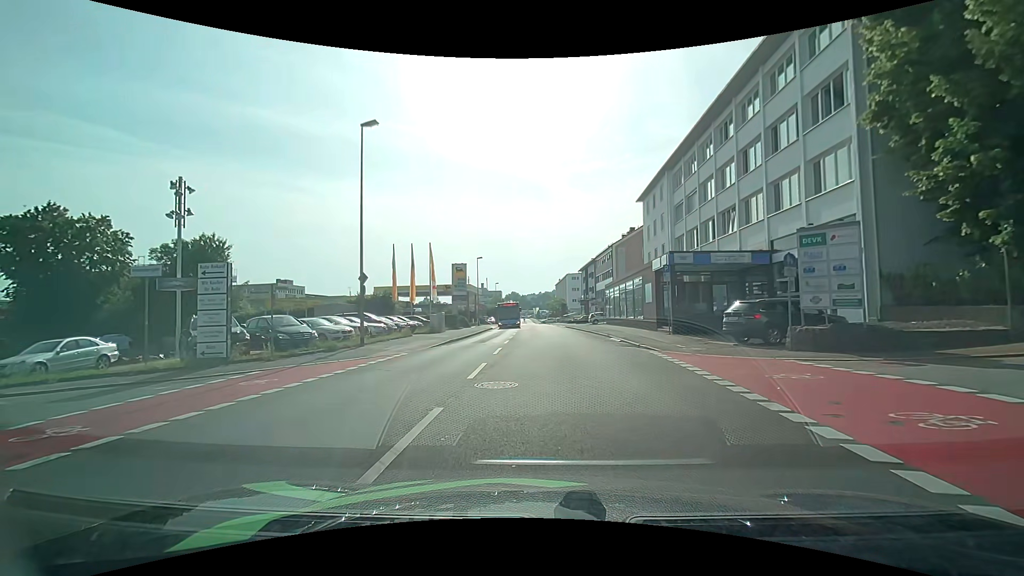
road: tertiary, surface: asphalt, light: Day
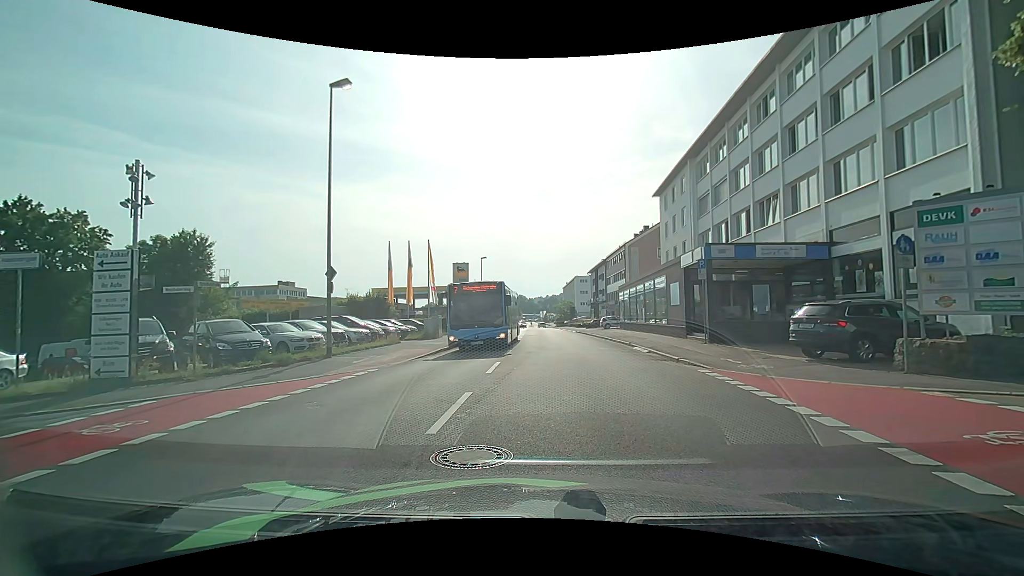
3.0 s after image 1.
(0.0, +3.9) m; 0°
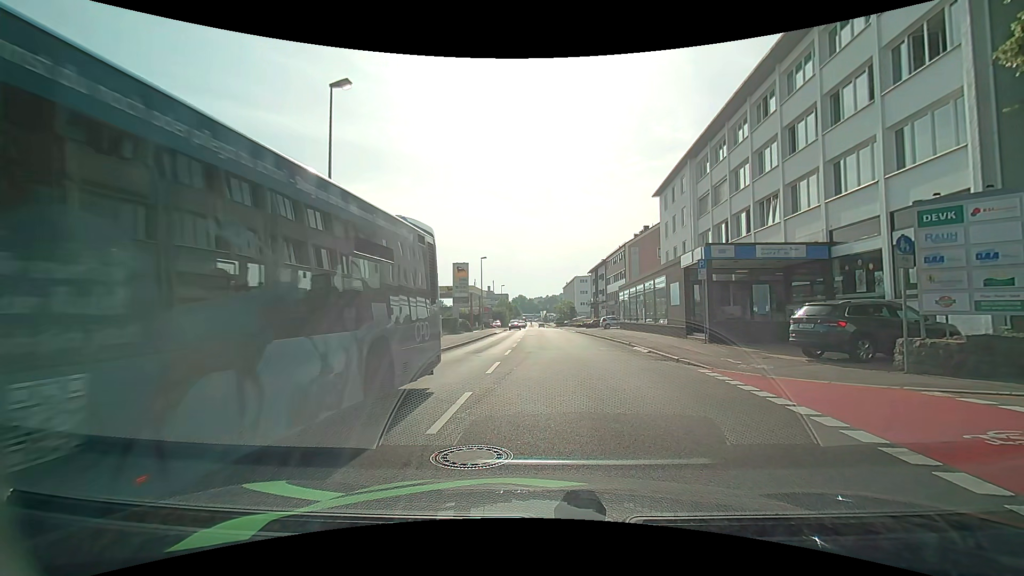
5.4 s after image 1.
(0.0, 0.0) m; 0°
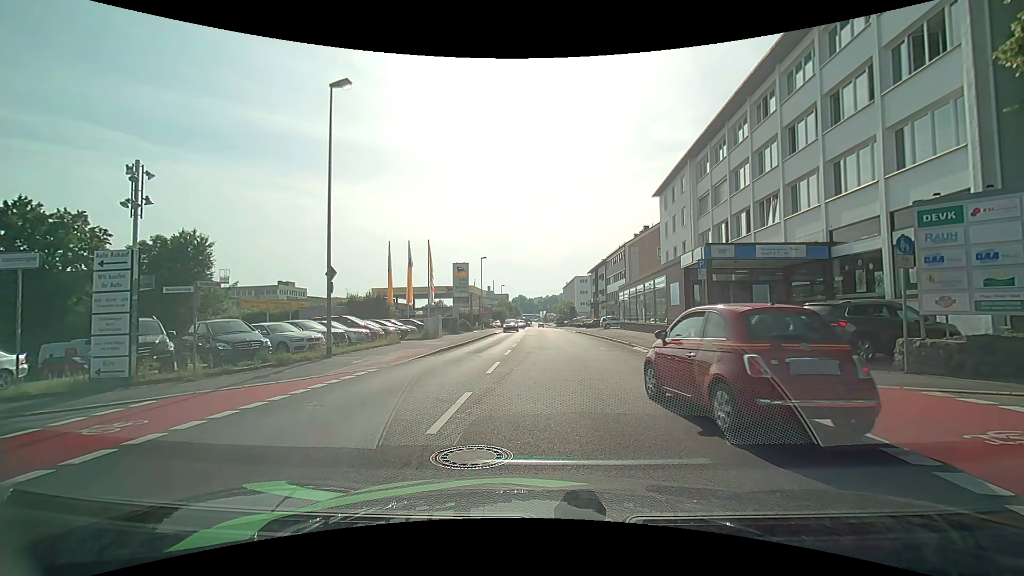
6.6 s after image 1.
(0.0, 0.0) m; 0°
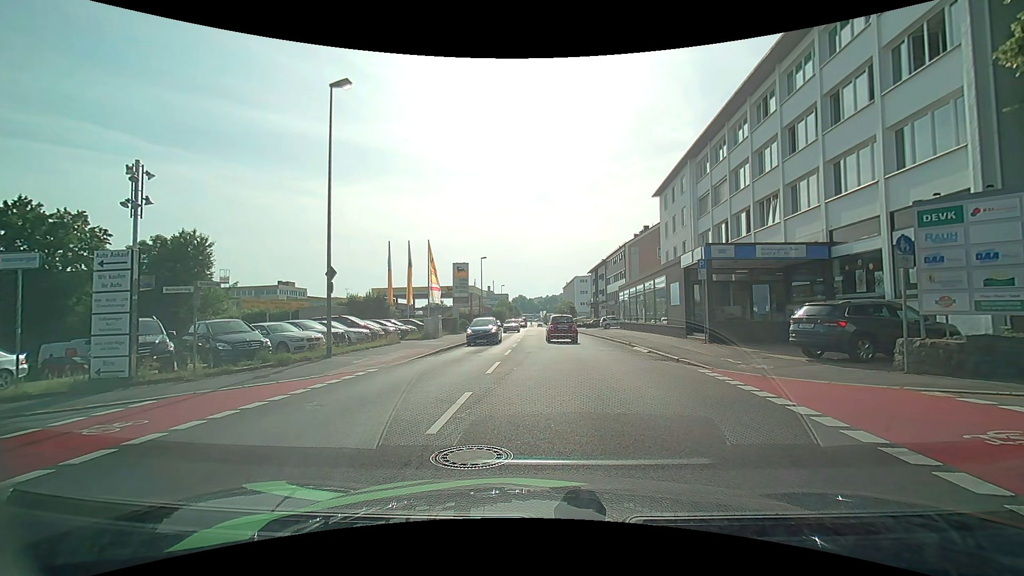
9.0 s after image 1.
(0.0, 0.0) m; 0°
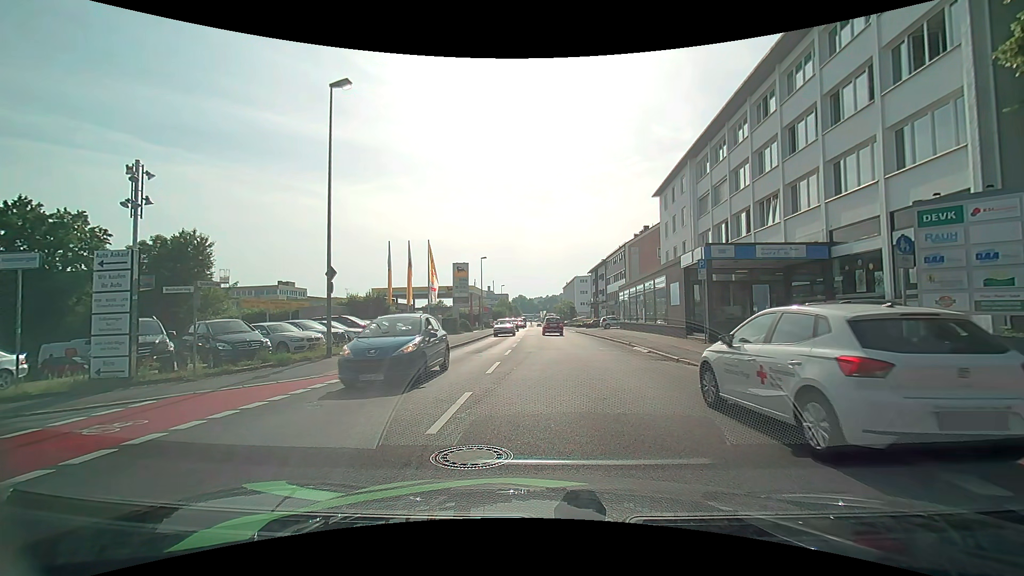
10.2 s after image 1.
(0.0, 0.0) m; 0°
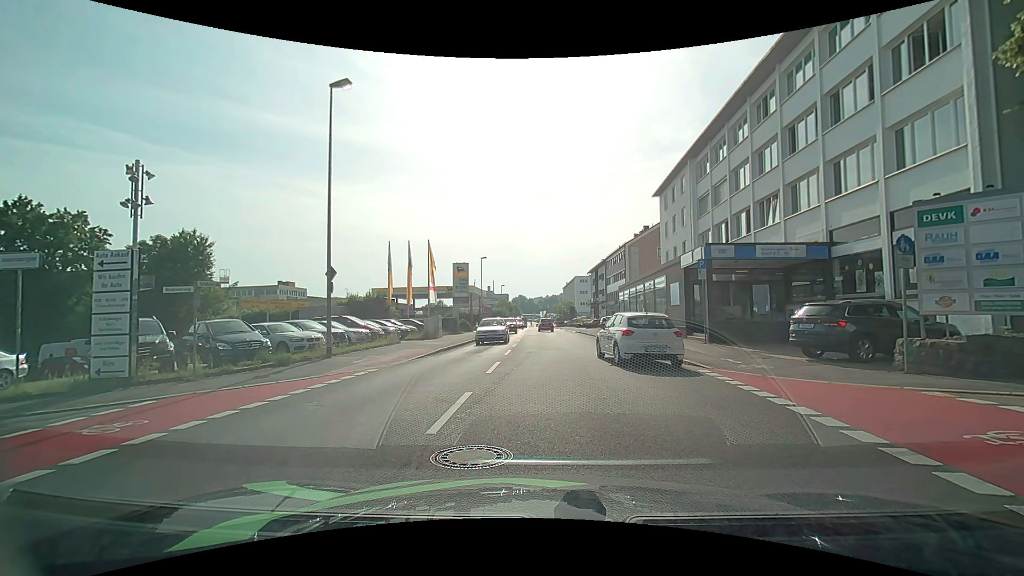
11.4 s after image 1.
(0.0, 0.0) m; 0°
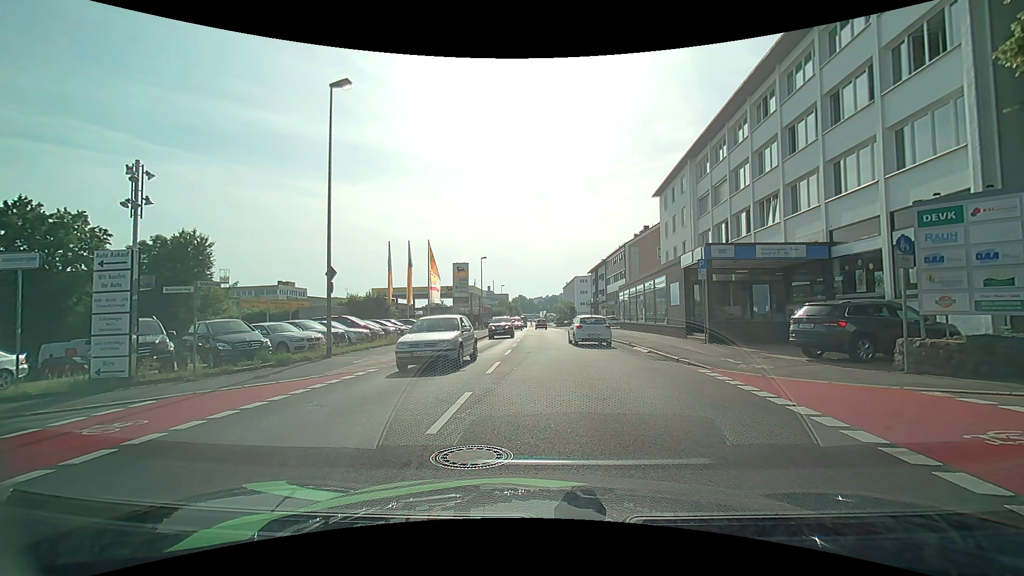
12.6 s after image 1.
(0.0, 0.0) m; 0°
(-5, +8) (-14, +9) (-24, +9) (-34, +9) (-44, +9) (-54, +9) (-64, +9) (-74, +9) (-84, +8) (-94, +7) m
